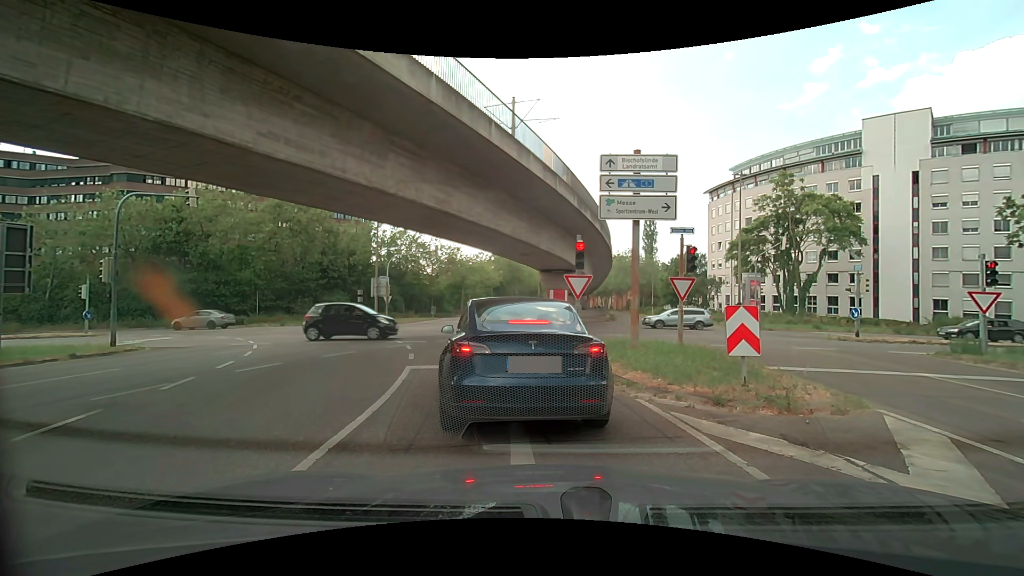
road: secondary_link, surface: asphalt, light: Day
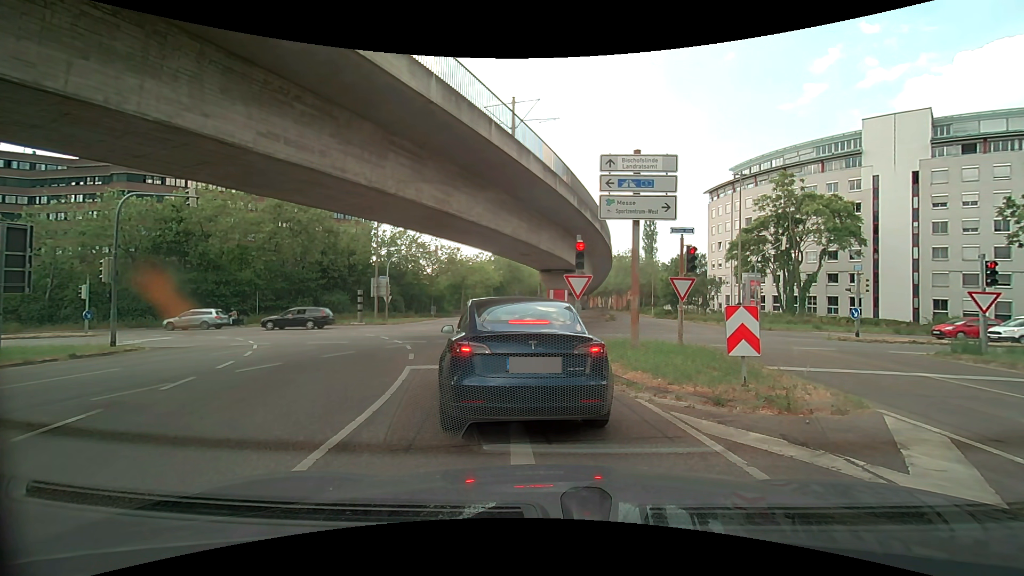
(0.0, 0.0) m; 0°
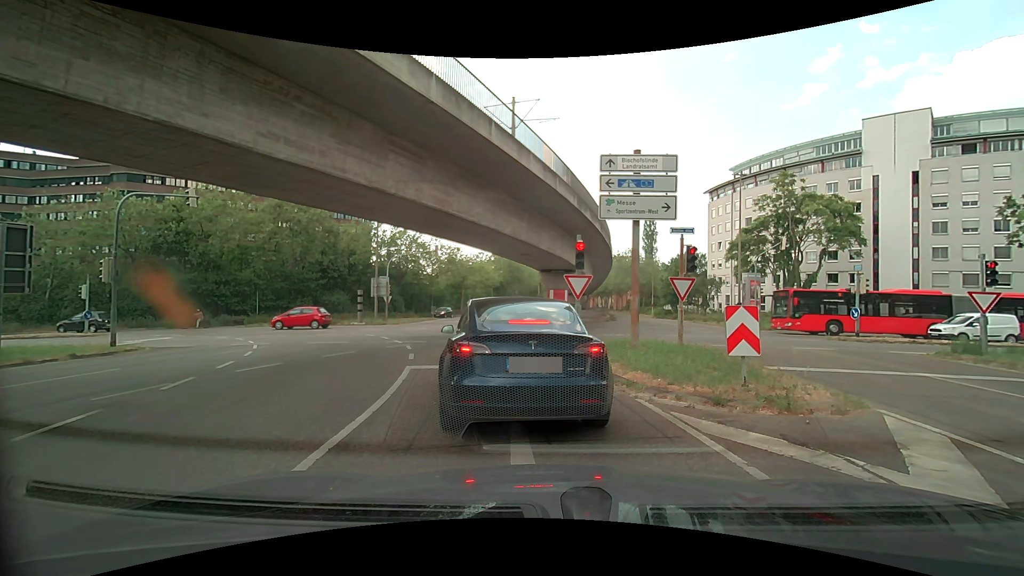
(0.0, 0.0) m; 0°
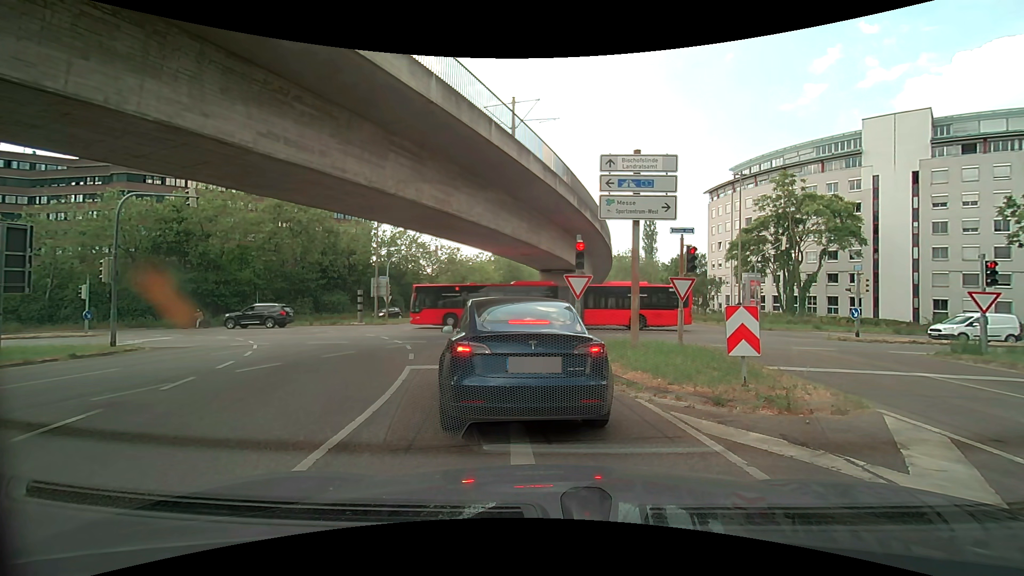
(0.0, 0.0) m; 0°
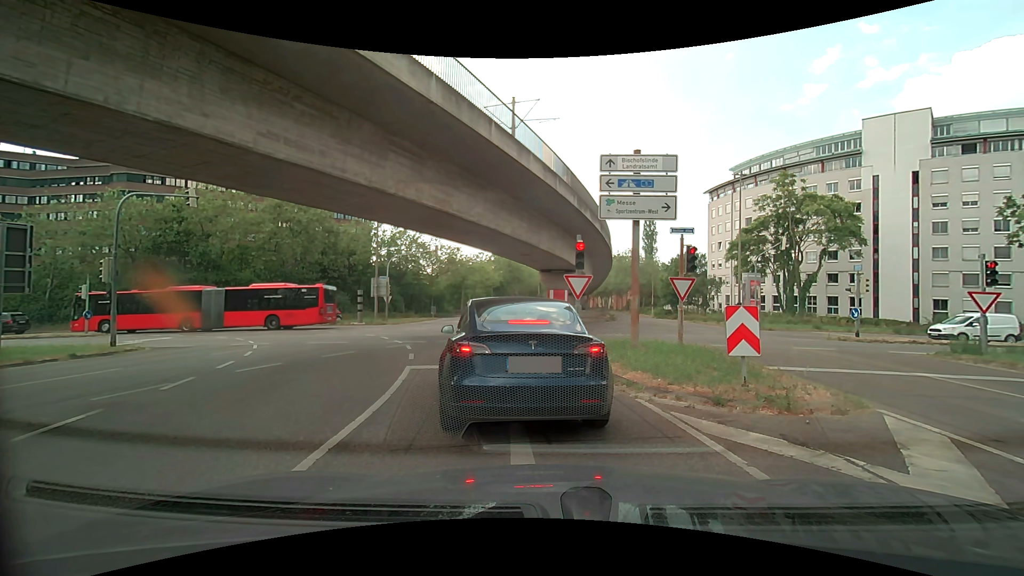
(0.0, 0.0) m; 0°
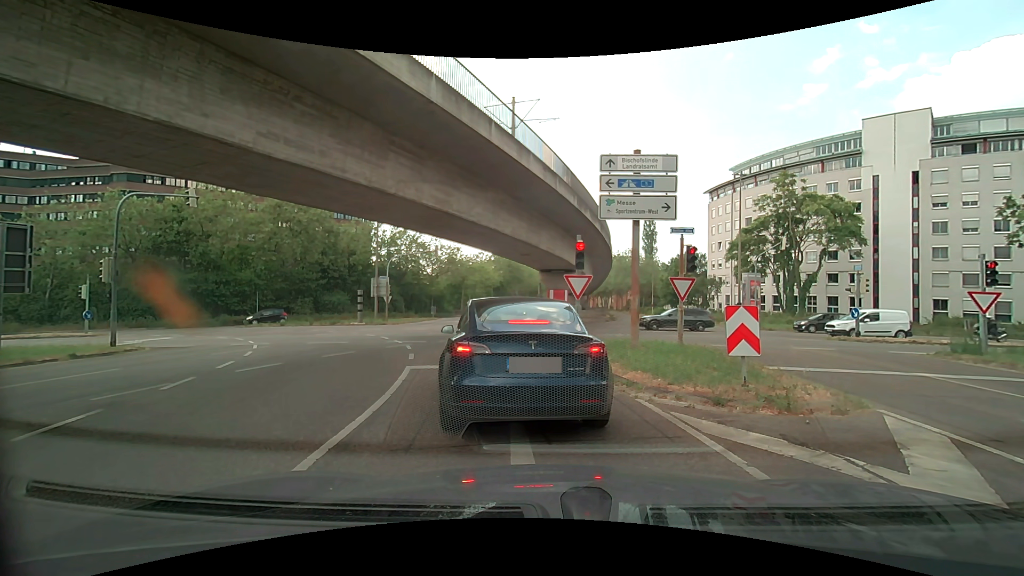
(0.0, 0.0) m; 0°
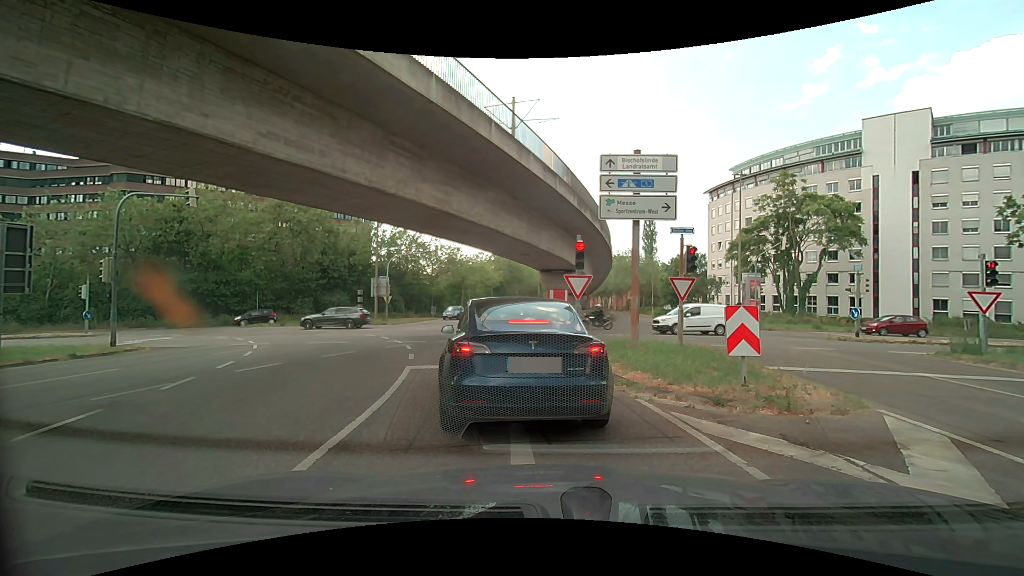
(0.0, 0.0) m; 0°
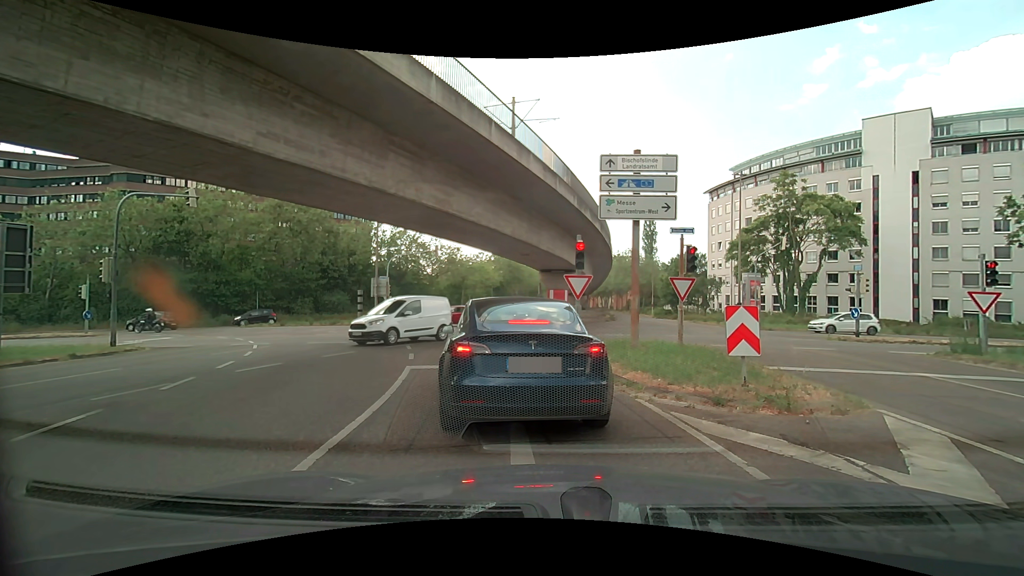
(0.0, 0.0) m; 0°
